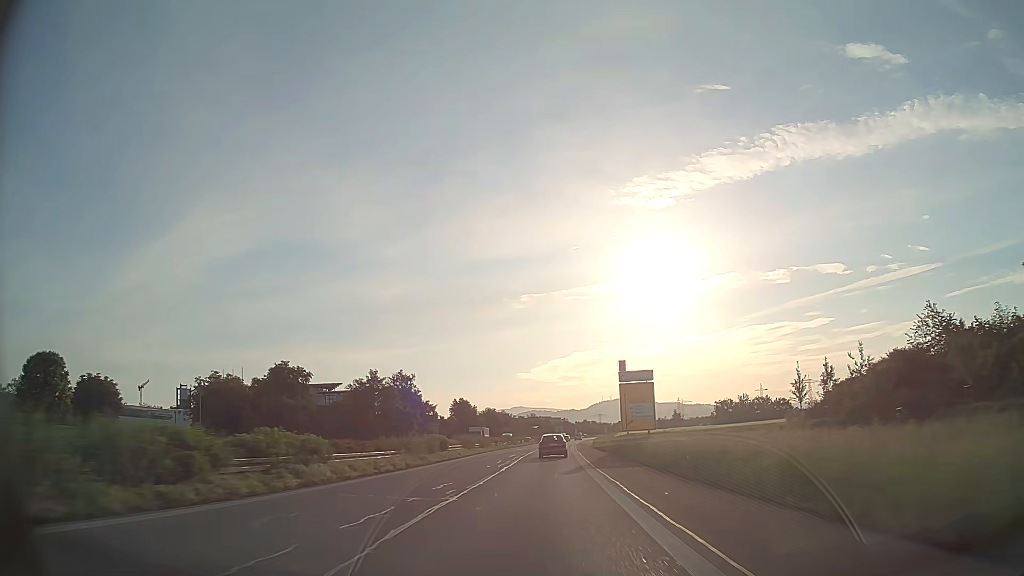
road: trunk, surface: asphalt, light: Day
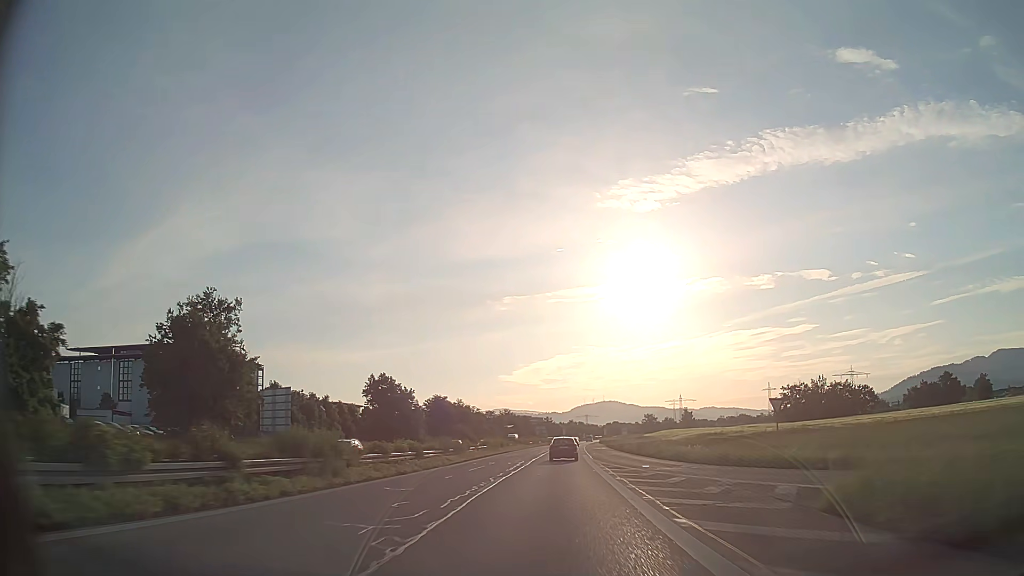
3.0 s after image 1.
(+0.8, +74.8) m; +1°
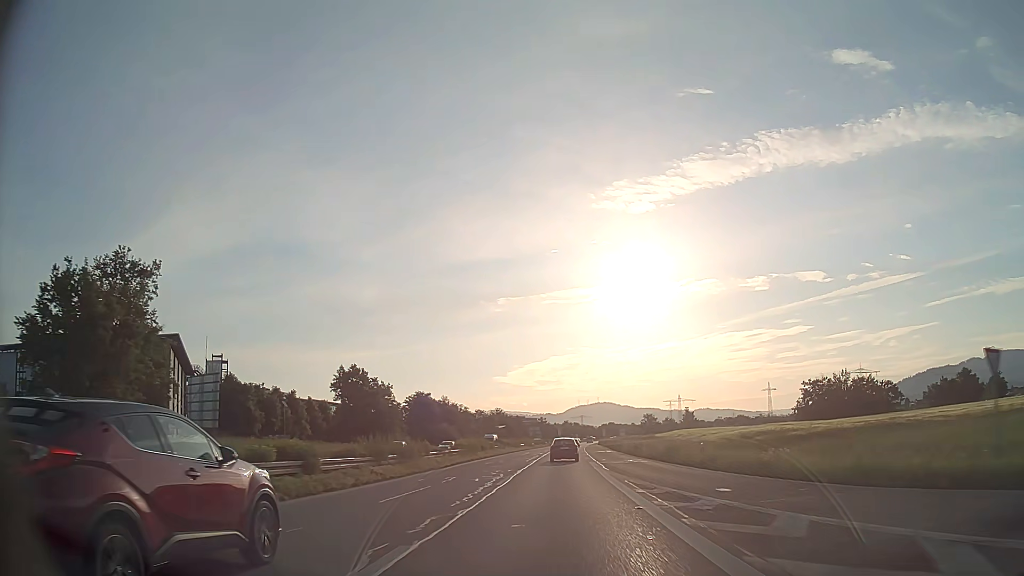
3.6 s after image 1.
(+0.1, +14.8) m; +1°
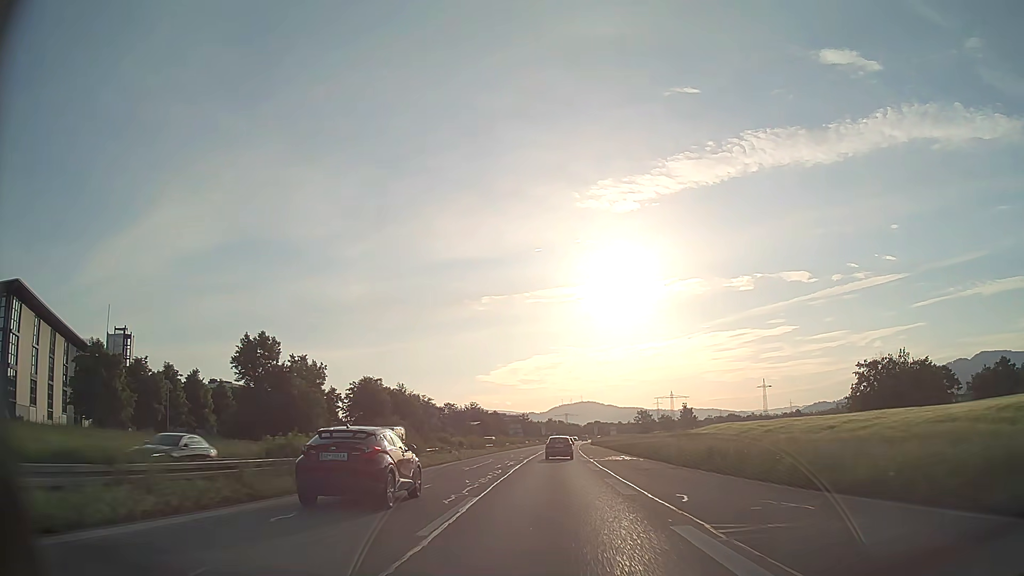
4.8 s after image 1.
(+0.4, +29.3) m; +1°
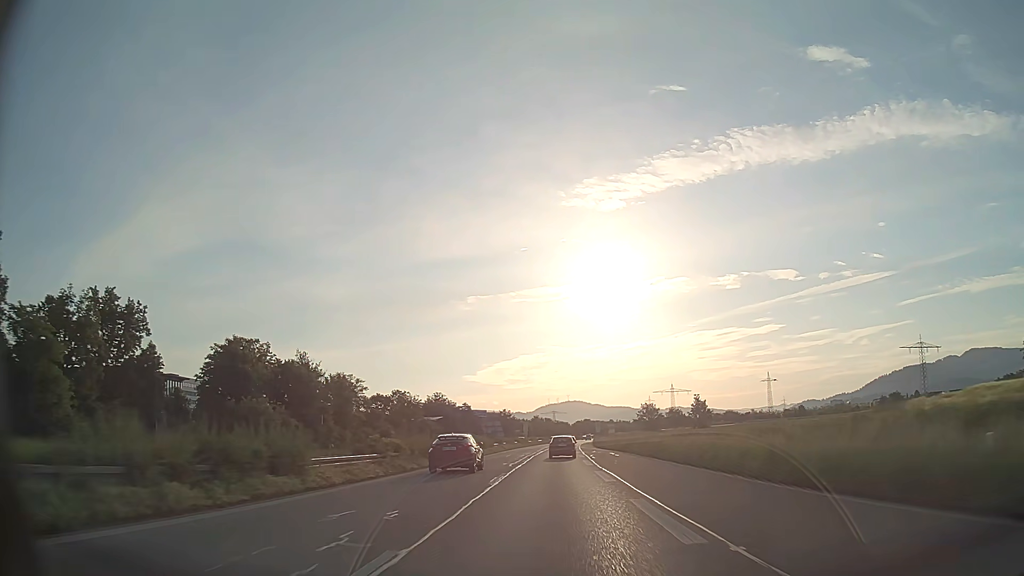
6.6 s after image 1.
(+0.4, +43.5) m; +1°
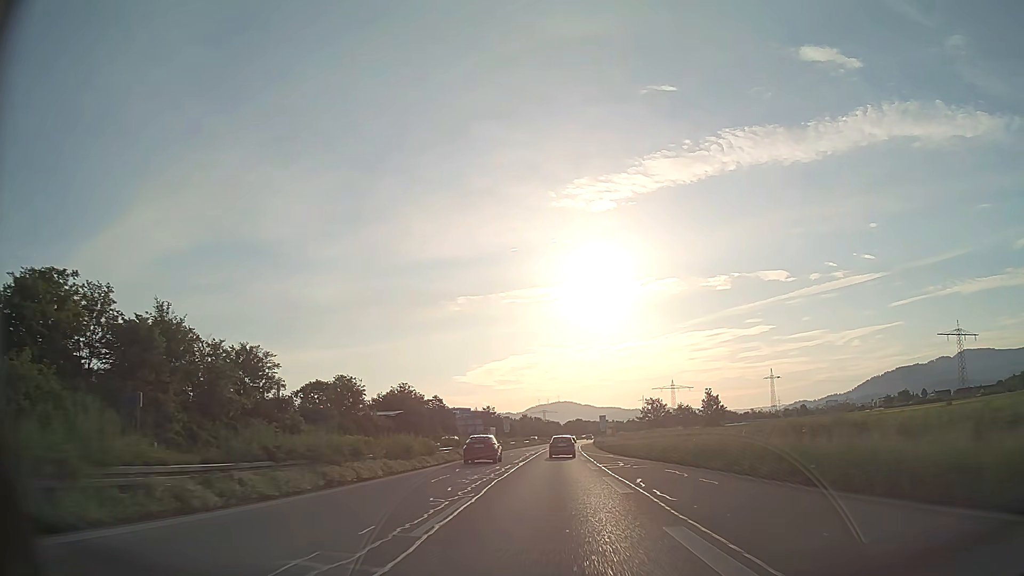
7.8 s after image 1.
(+0.2, +28.8) m; +1°
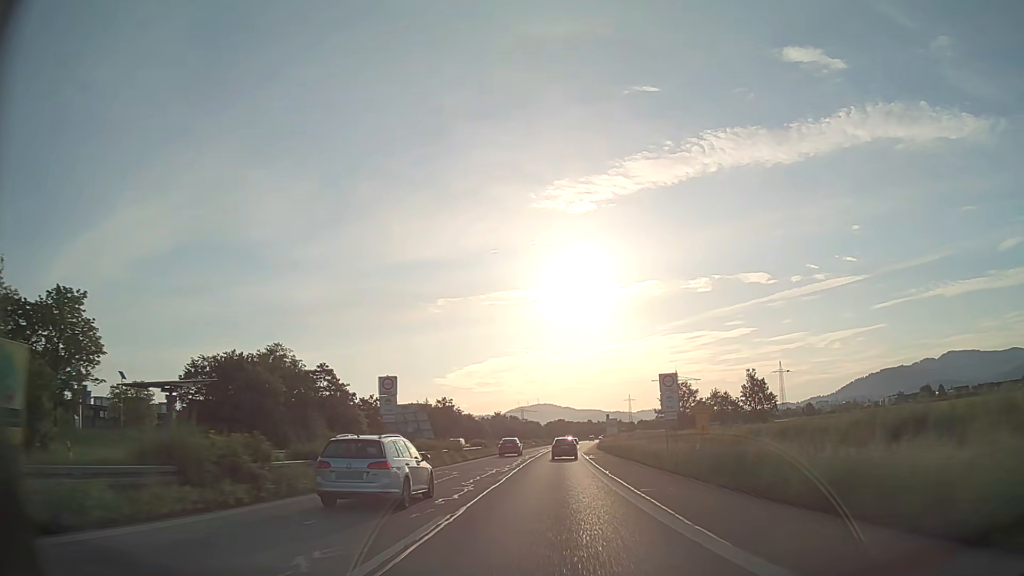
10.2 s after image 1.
(+0.7, +57.5) m; +2°
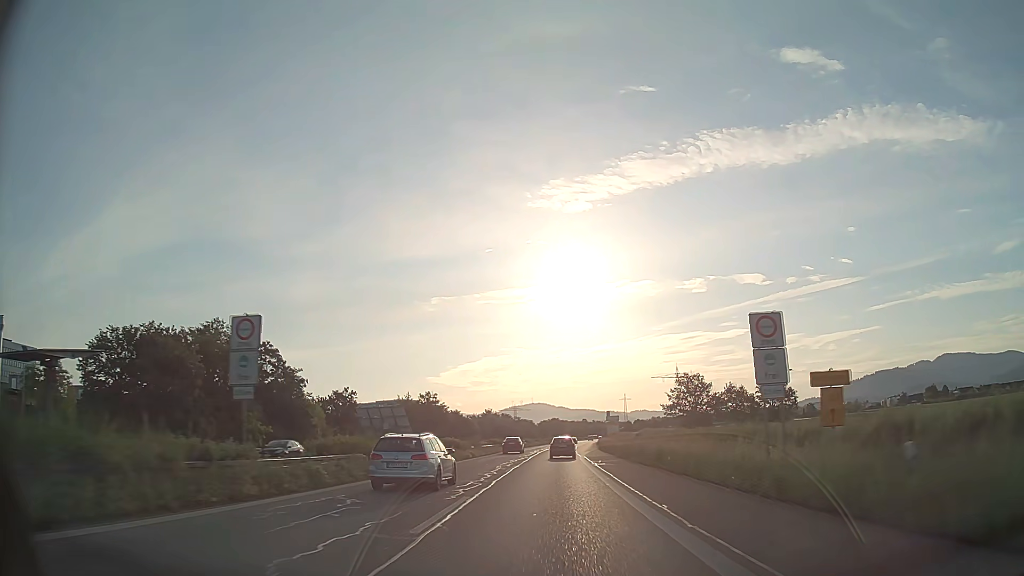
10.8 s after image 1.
(+0.1, +14.4) m; 0°
(0, +10) (0, +20) (0, +30) (0, +40) (+1, +50) (+1, +60) (+1, +70) (+2, +80) (+2, +90) (+2, +100) m
